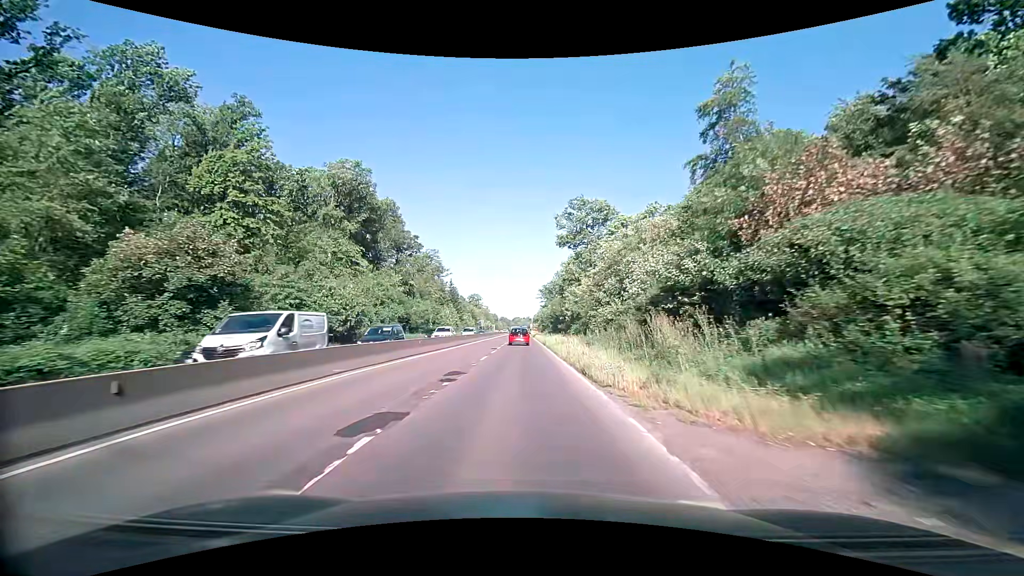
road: trunk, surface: asphalt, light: Day
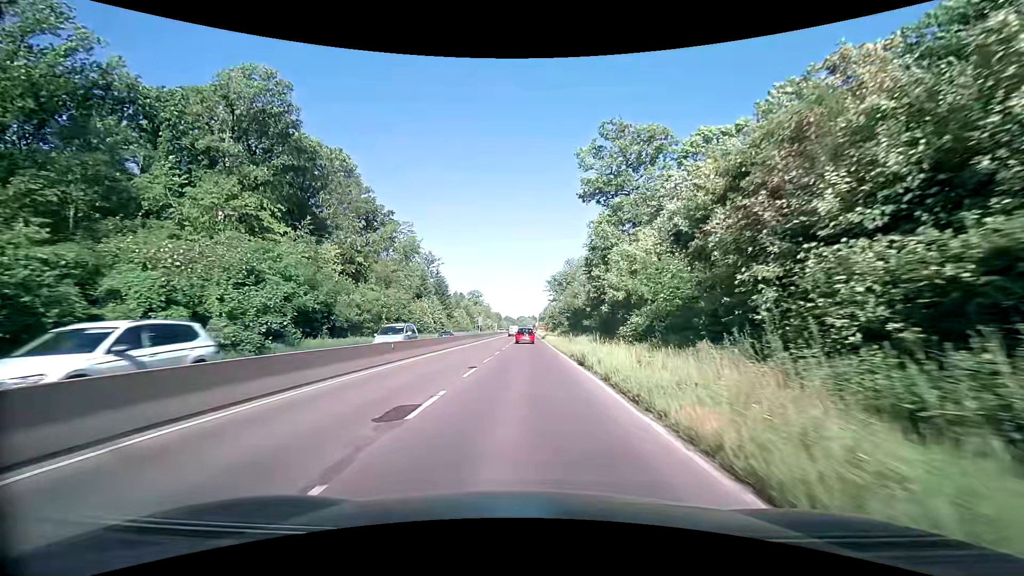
(-0.1, +27.2) m; -1°
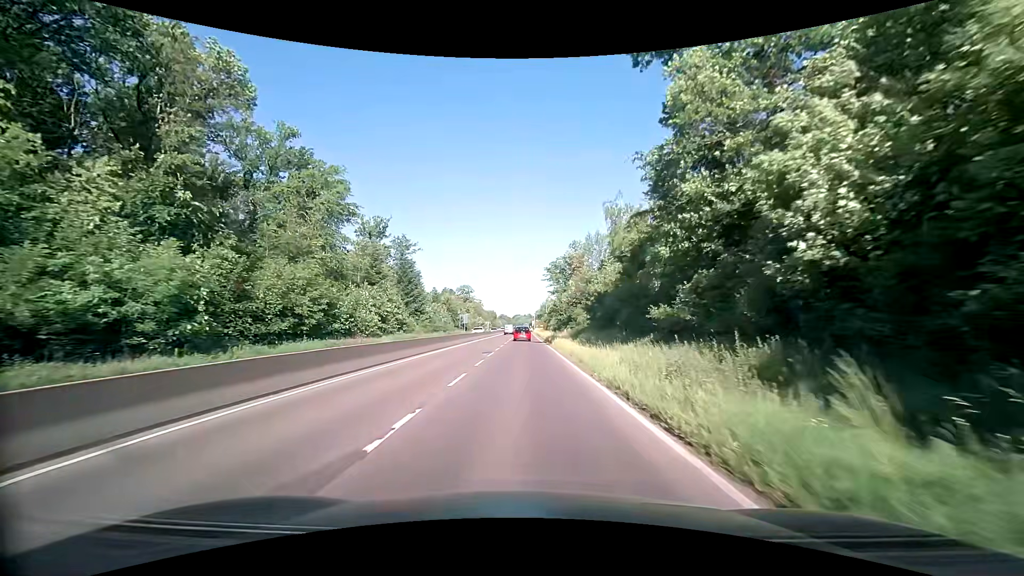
(+0.1, +26.8) m; +1°
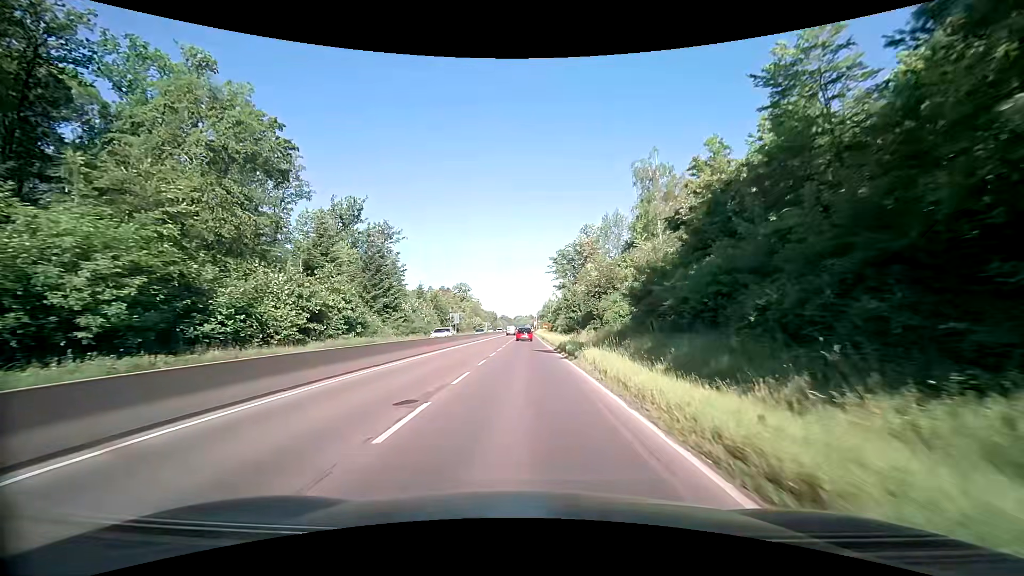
(-0.1, +17.8) m; -1°
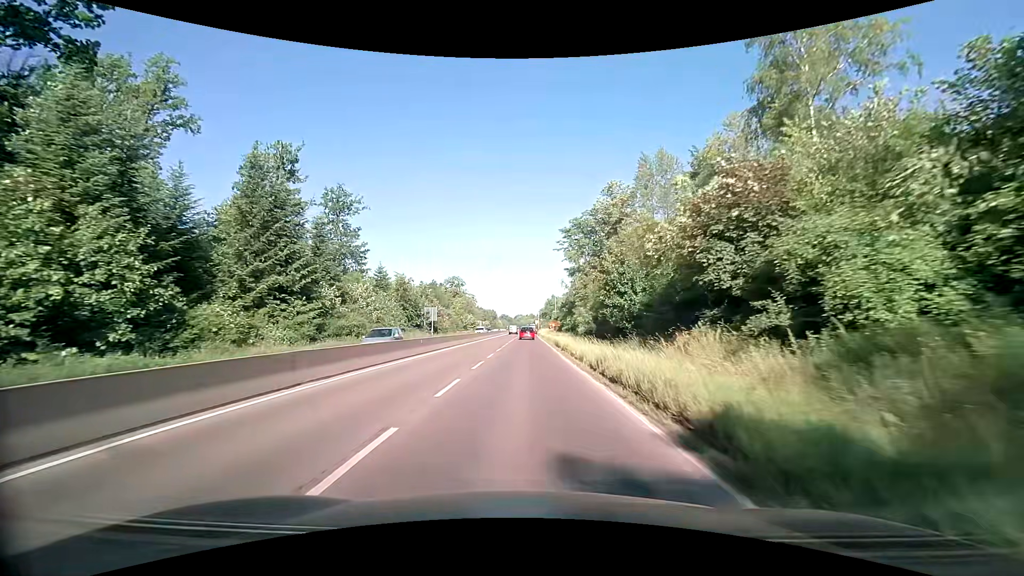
(+0.1, +26.9) m; 0°
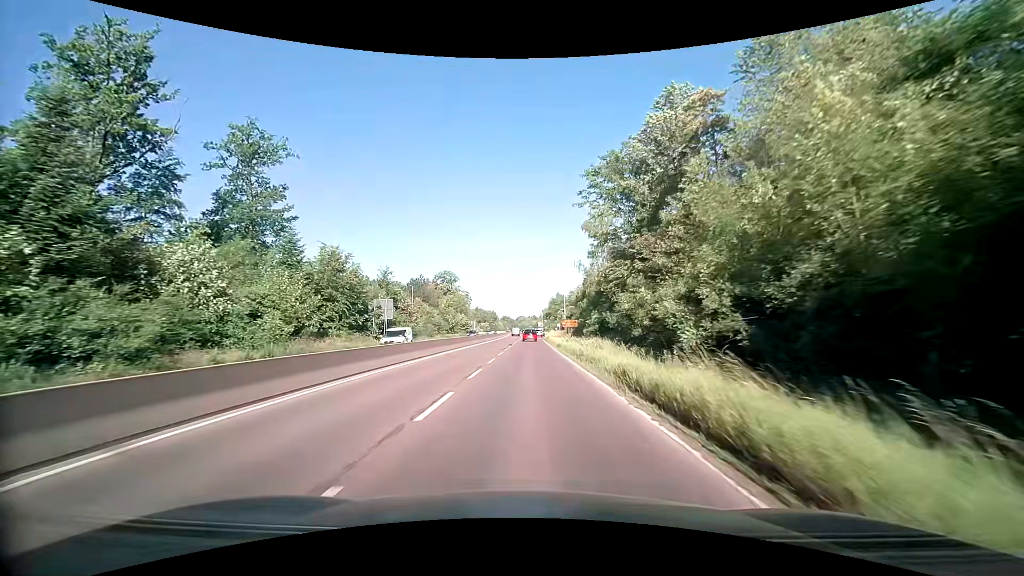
(+0.1, +27.1) m; 0°
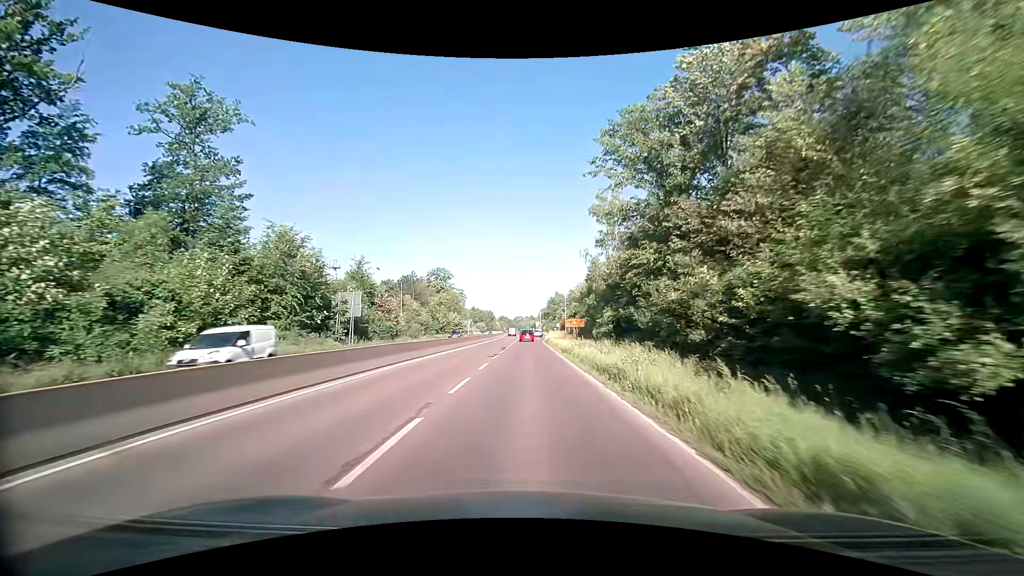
(-0.1, +9.2) m; 0°
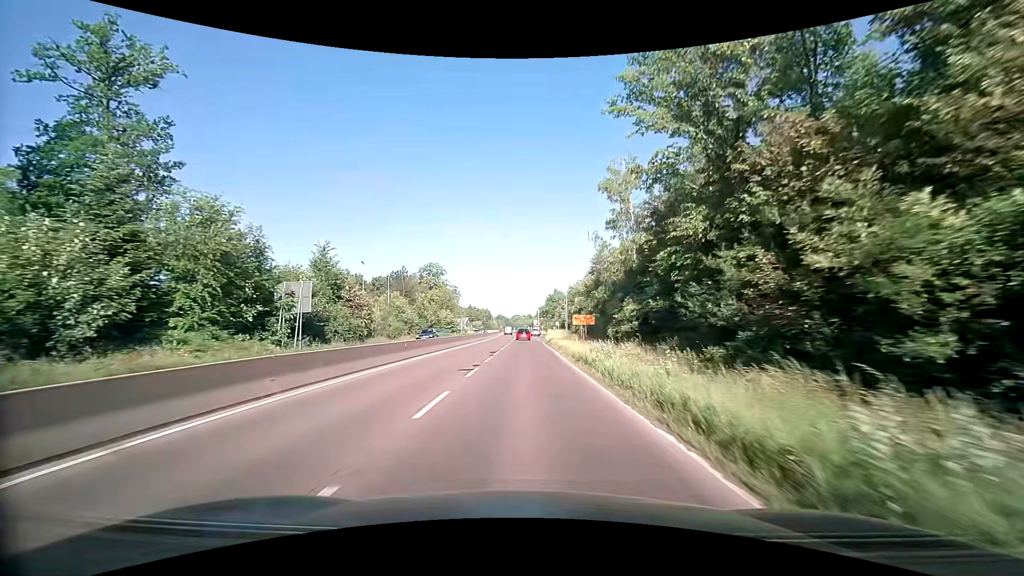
(0.0, +9.3) m; 0°
(0, +10) (0, +20) (0, +30) (0, +40) (0, +50) (0, +60) (0, +70) (-1, +80) (-1, +90) (-1, +100) m
